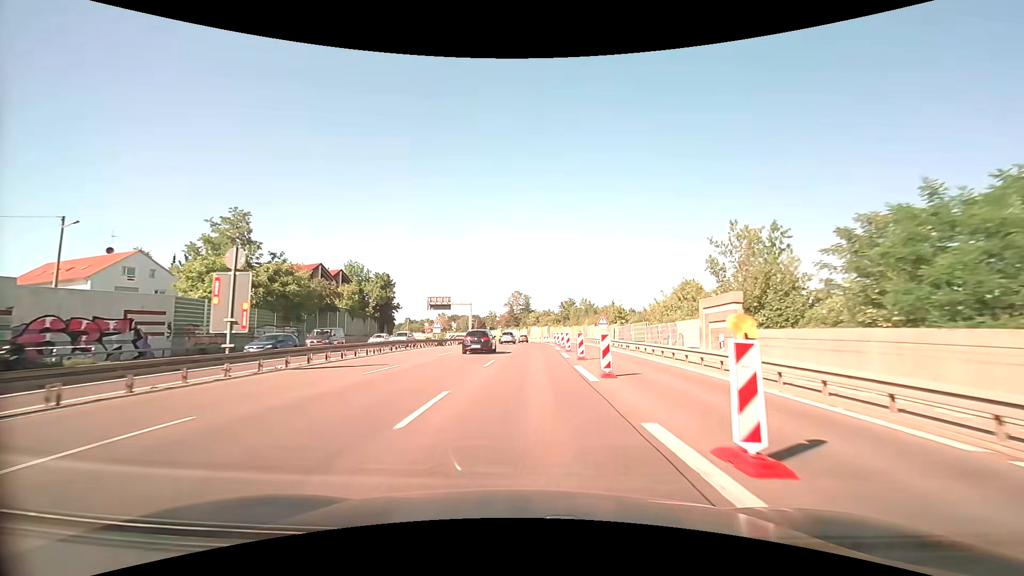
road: trunk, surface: asphalt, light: Day
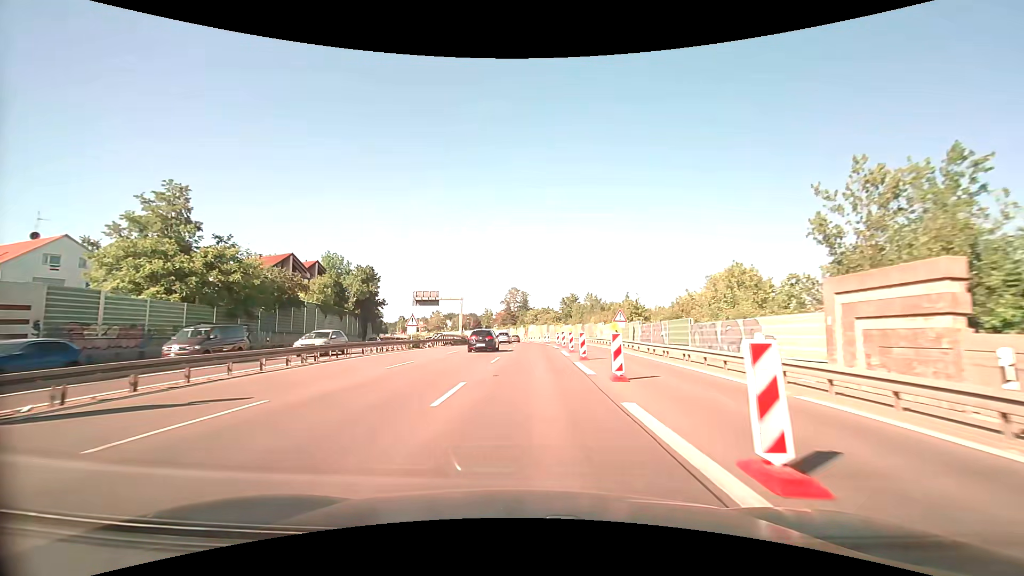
(+0.1, +10.1) m; 0°
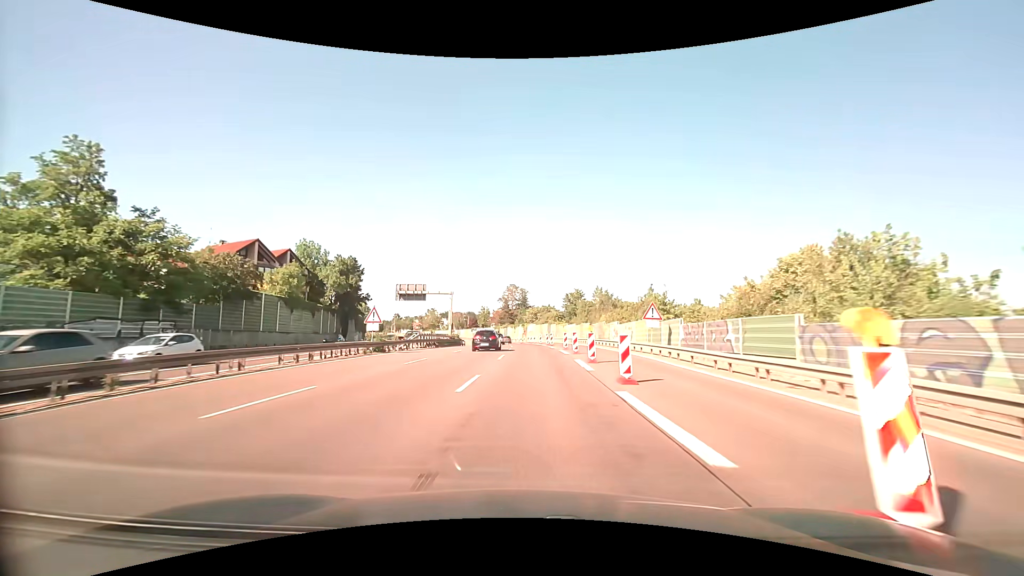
(0.0, +10.2) m; 0°
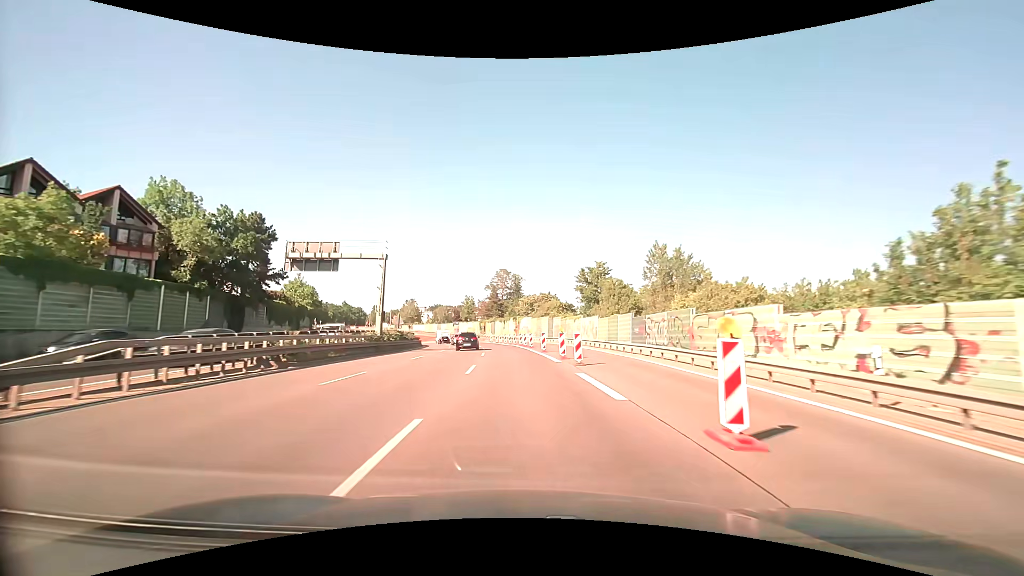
(+0.3, +31.4) m; +1°
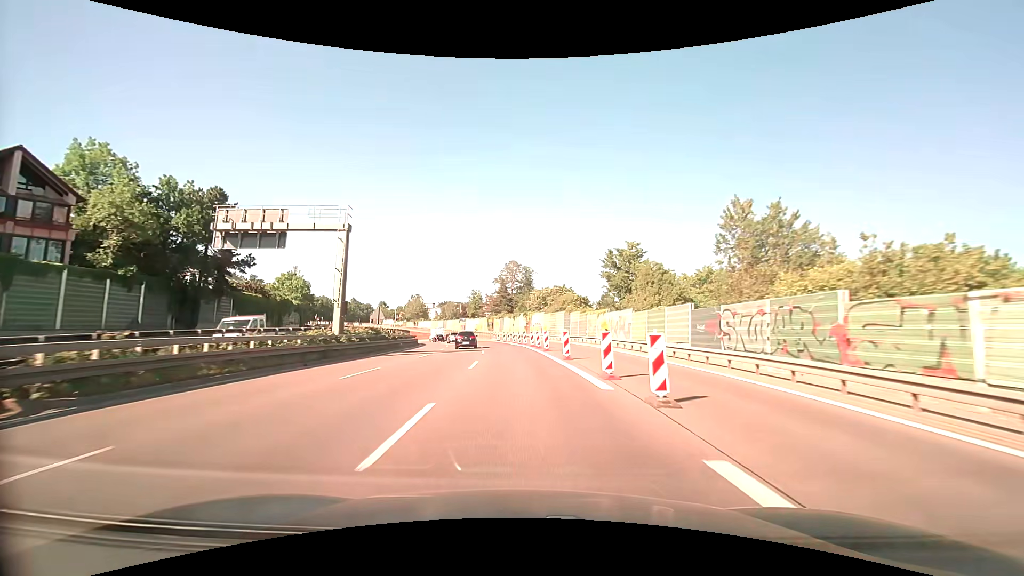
(-0.1, +10.7) m; -1°
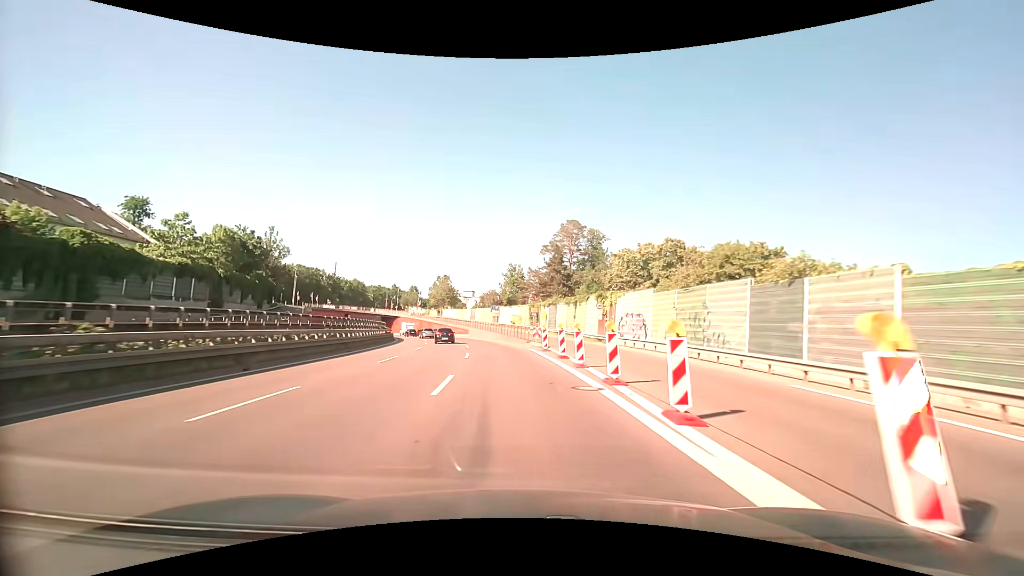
(-2.2, +43.6) m; -6°
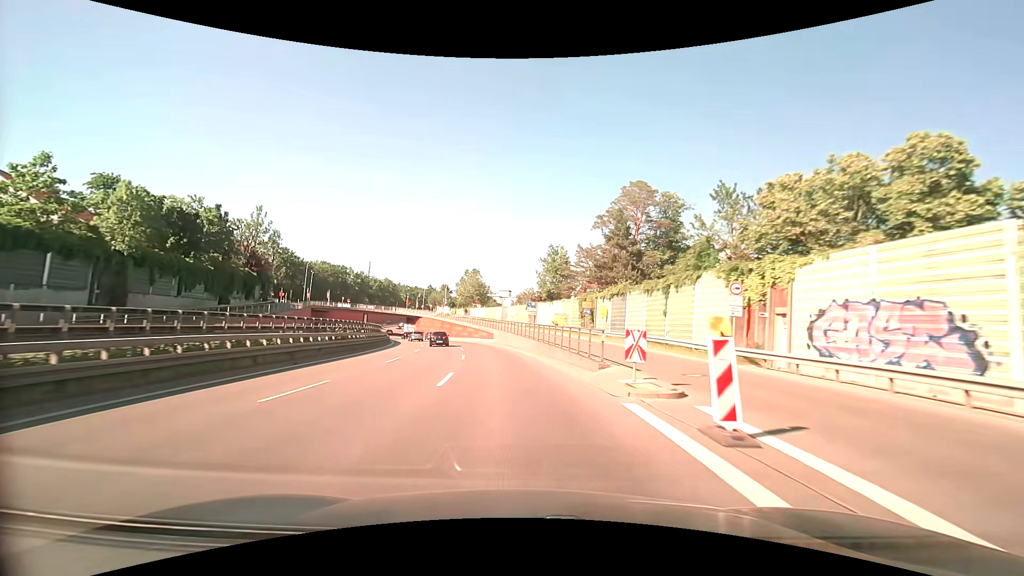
(-0.7, +22.2) m; -4°
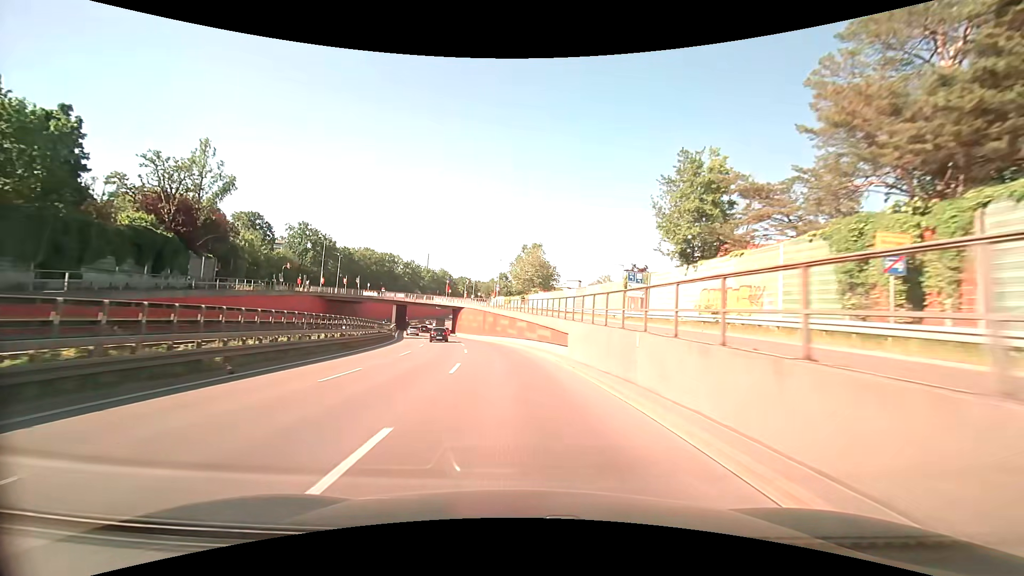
(-2.3, +33.9) m; -8°
(0, +10) (-1, +20) (-2, +30) (-3, +40) (-5, +50) (-7, +59) (-9, +69) (-12, +79) (-14, +89) (-17, +98) m
